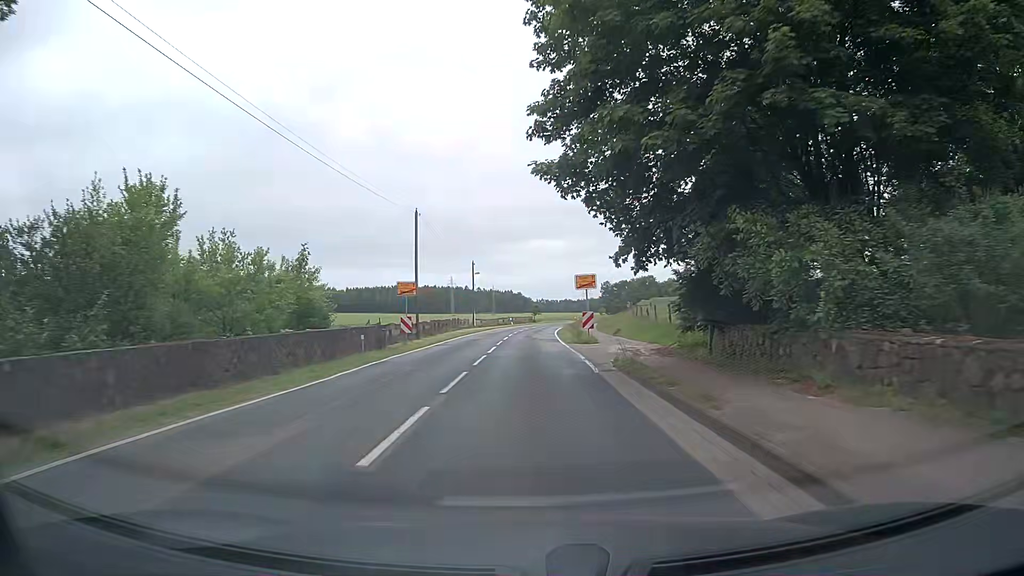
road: tertiary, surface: asphalt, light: Day
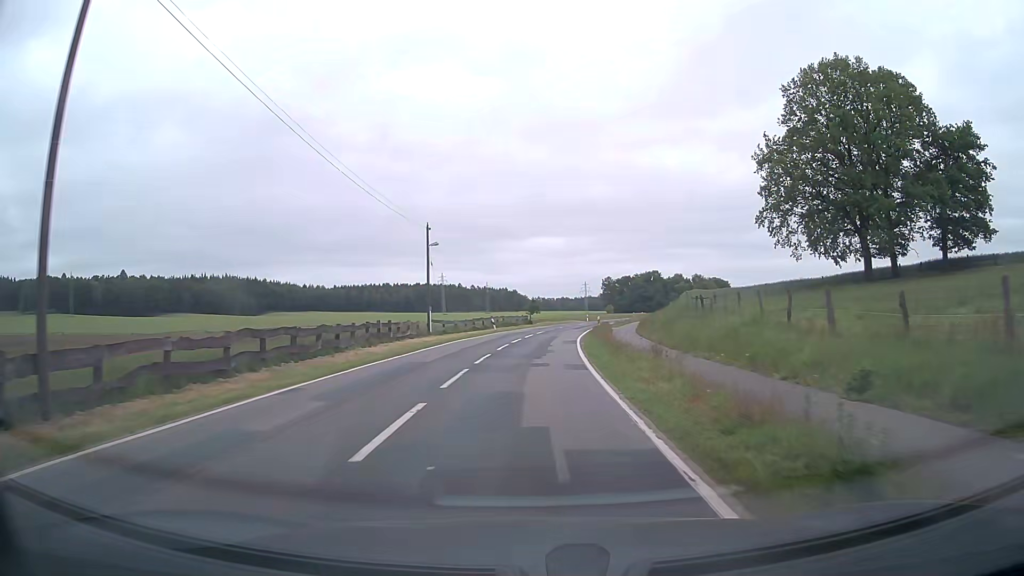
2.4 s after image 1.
(+0.2, +30.9) m; +1°
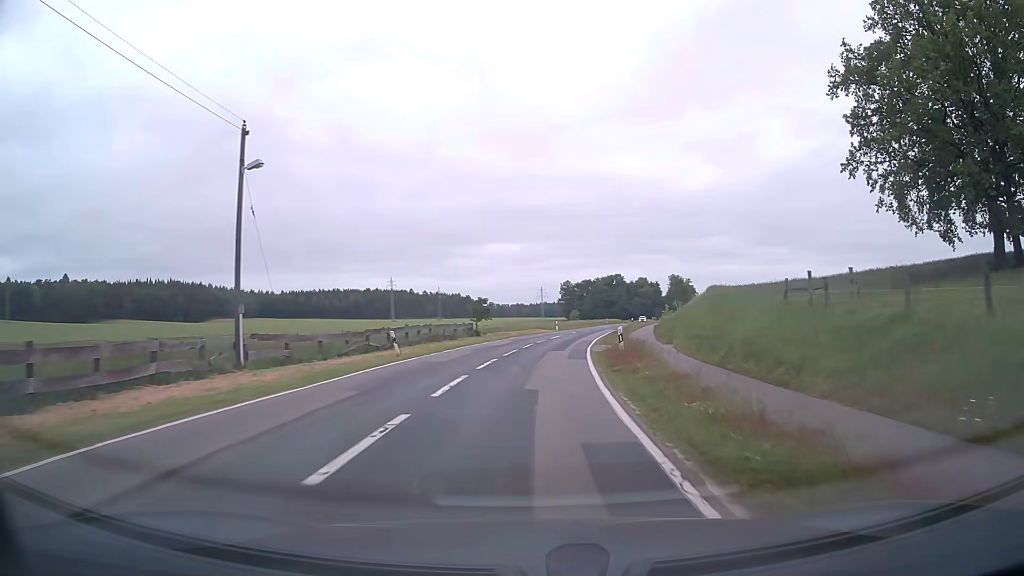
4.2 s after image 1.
(+0.2, +26.1) m; +3°
(0, +10) (+1, +20) (+1, +30) (+3, +40) (+4, +50) (+6, +60) (+8, +69) (+10, +79) (+12, +89) (+14, +99) m
